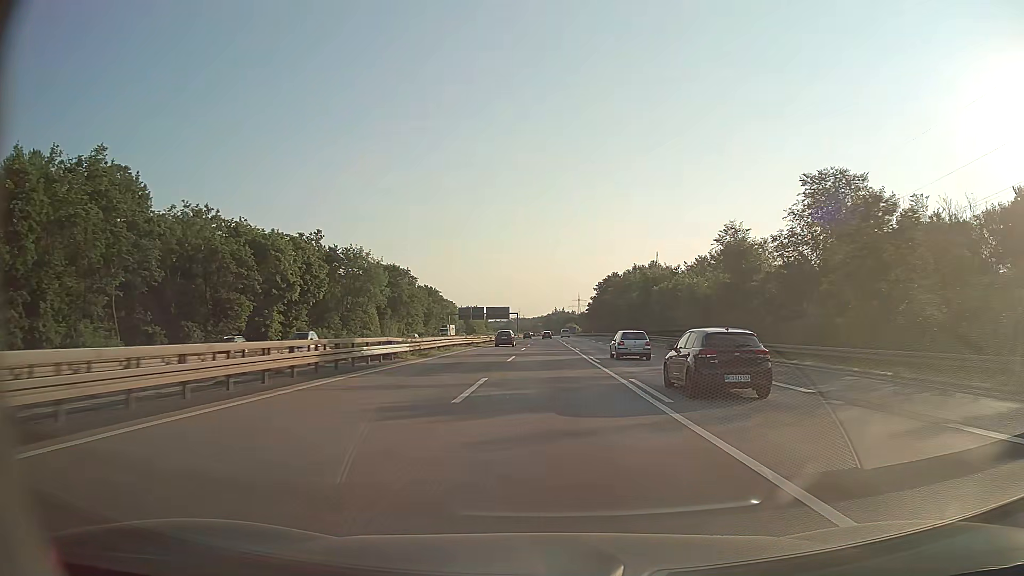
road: motorway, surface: asphalt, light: Day
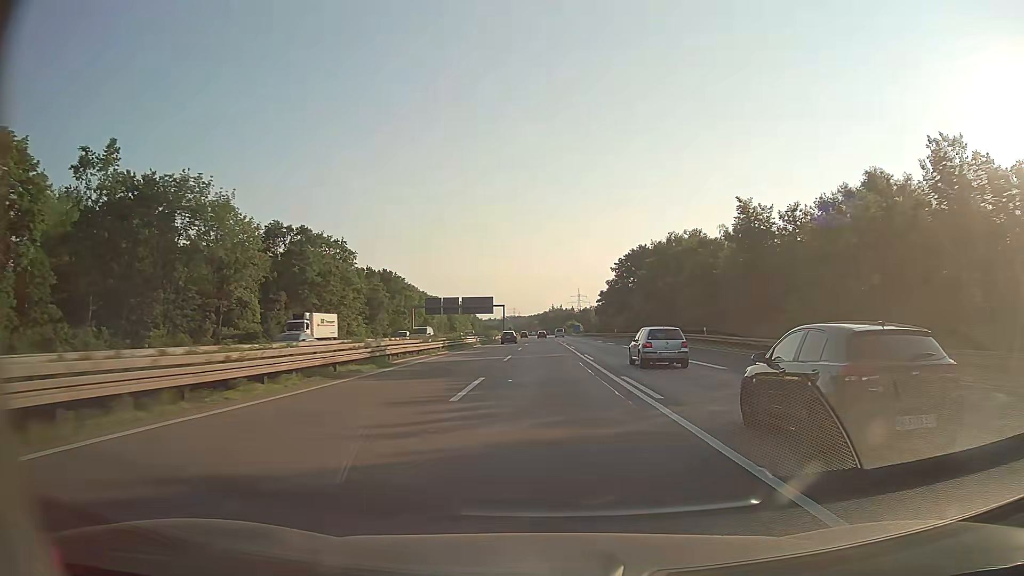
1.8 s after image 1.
(+0.2, +52.3) m; 0°
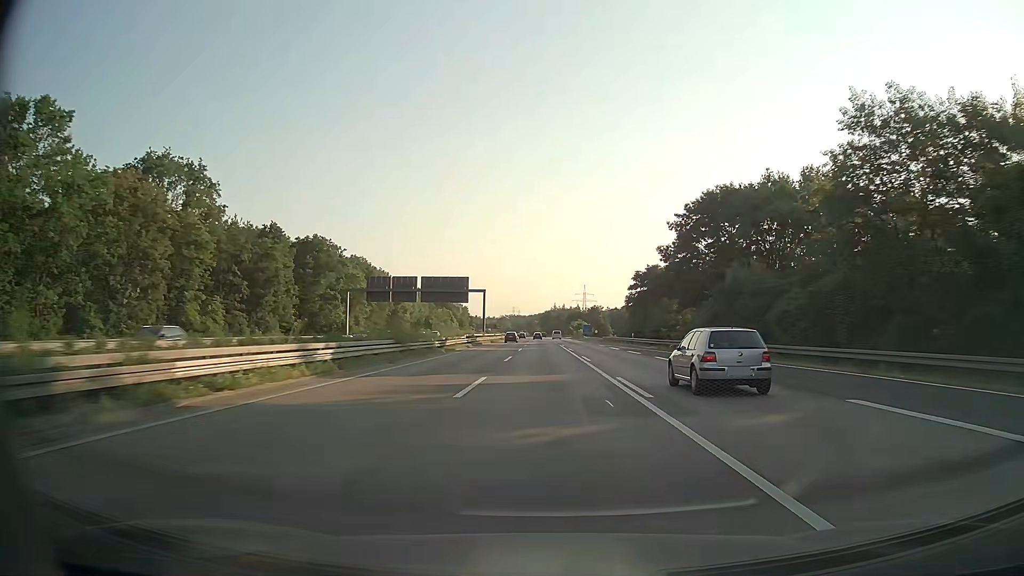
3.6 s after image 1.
(-0.1, +52.4) m; 0°
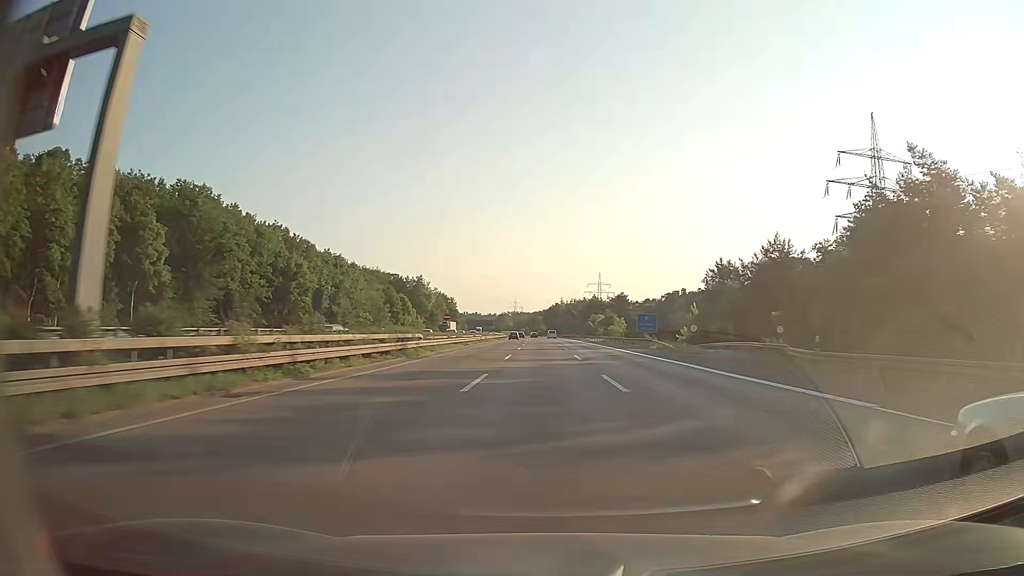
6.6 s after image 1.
(-0.2, +87.3) m; 0°
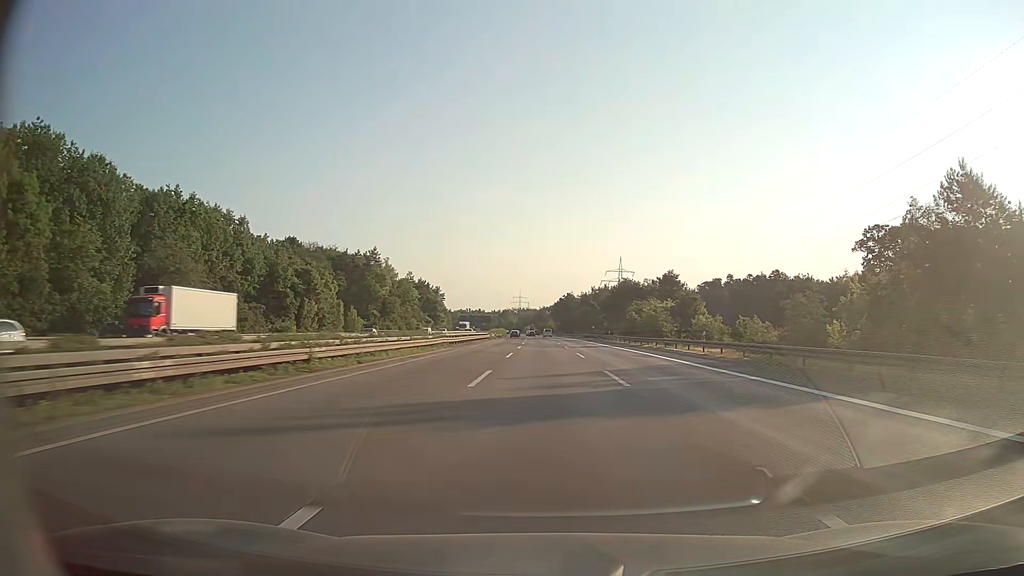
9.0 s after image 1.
(-0.3, +69.9) m; -1°
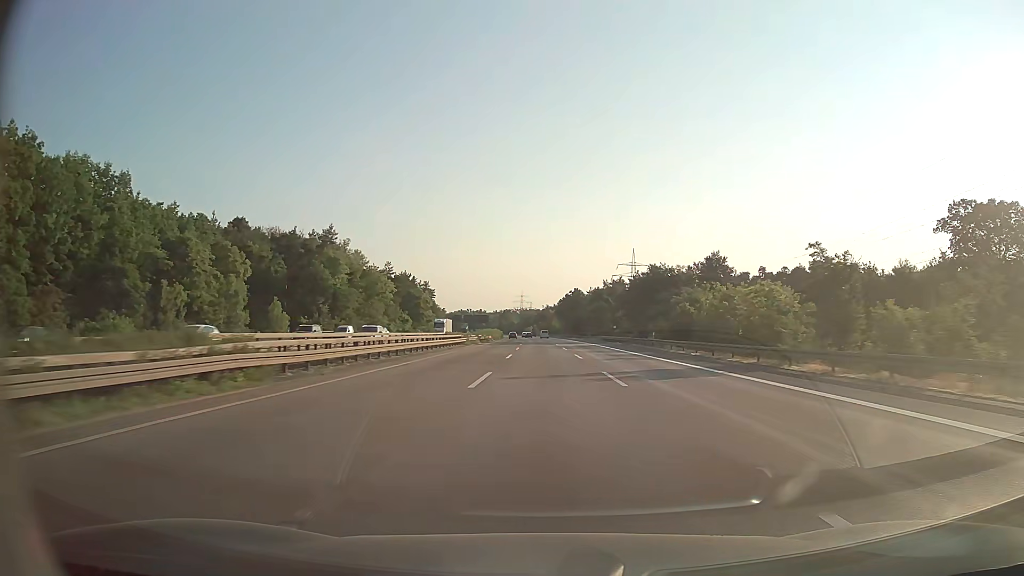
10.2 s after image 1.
(-0.1, +34.9) m; 0°
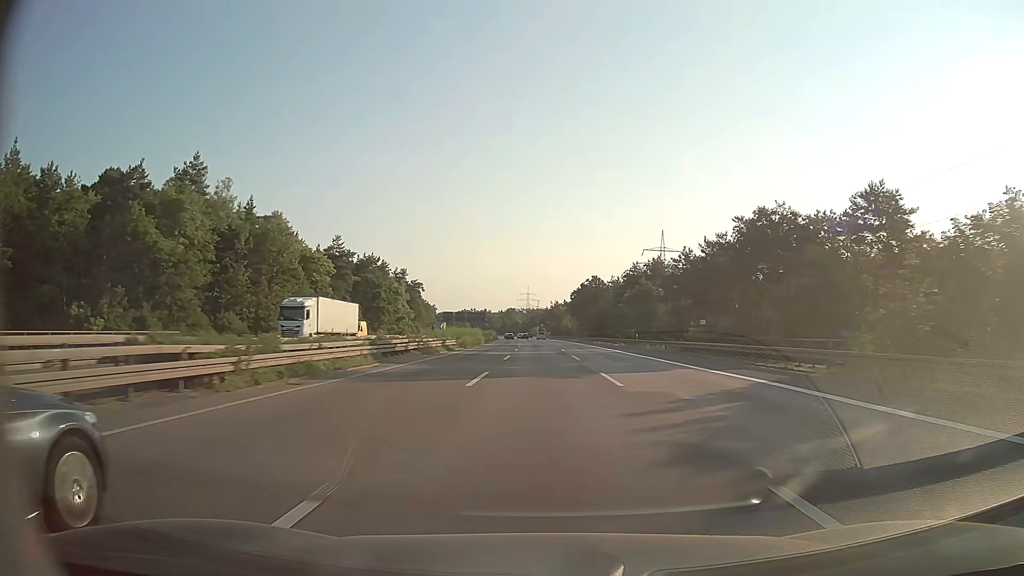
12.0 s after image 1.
(-0.3, +52.4) m; -1°
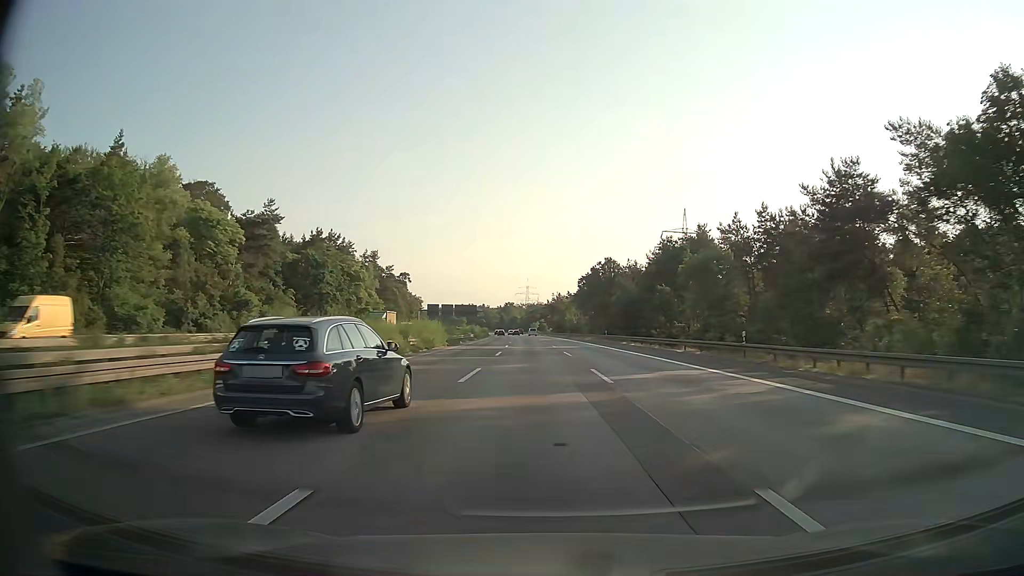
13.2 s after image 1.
(-0.1, +34.9) m; 0°
